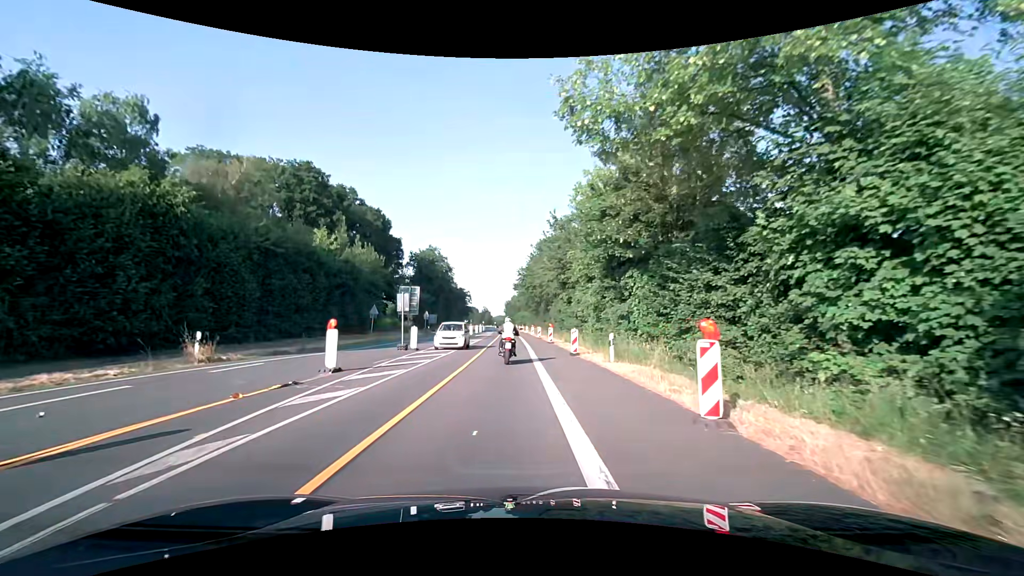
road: secondary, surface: asphalt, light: Day
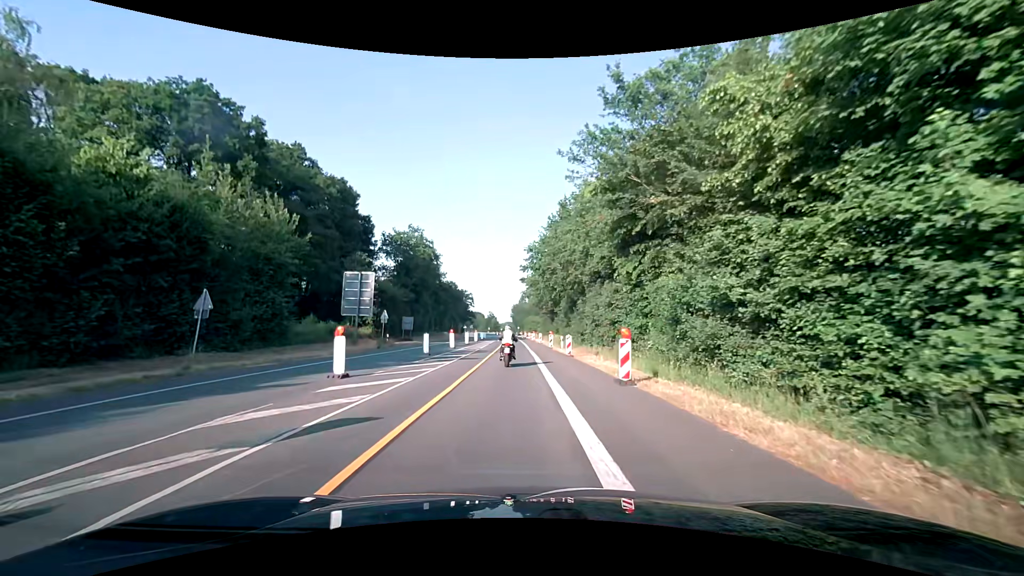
(-0.1, +24.8) m; 0°
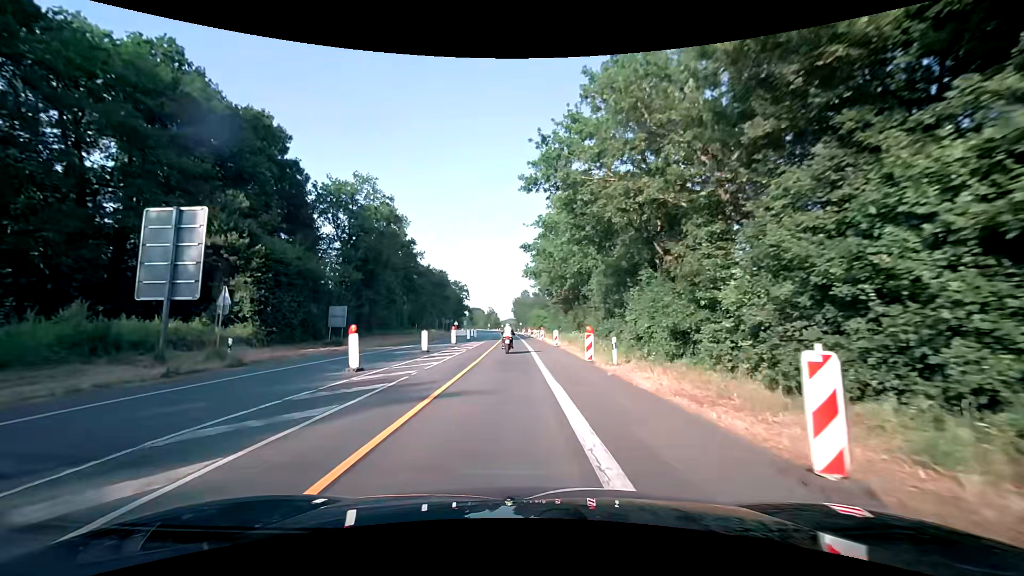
(0.0, +24.1) m; +1°
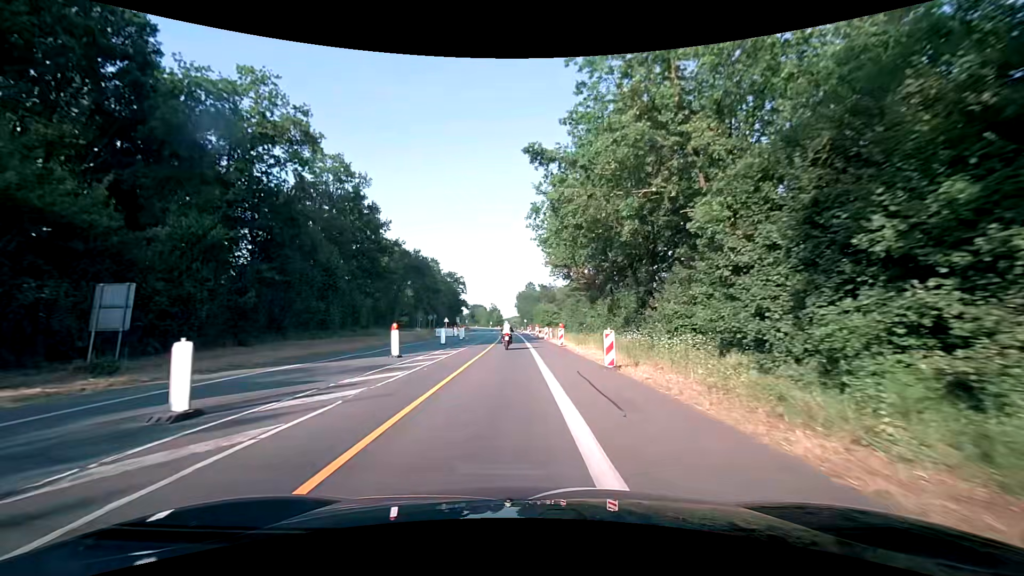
(-0.5, +20.8) m; -1°
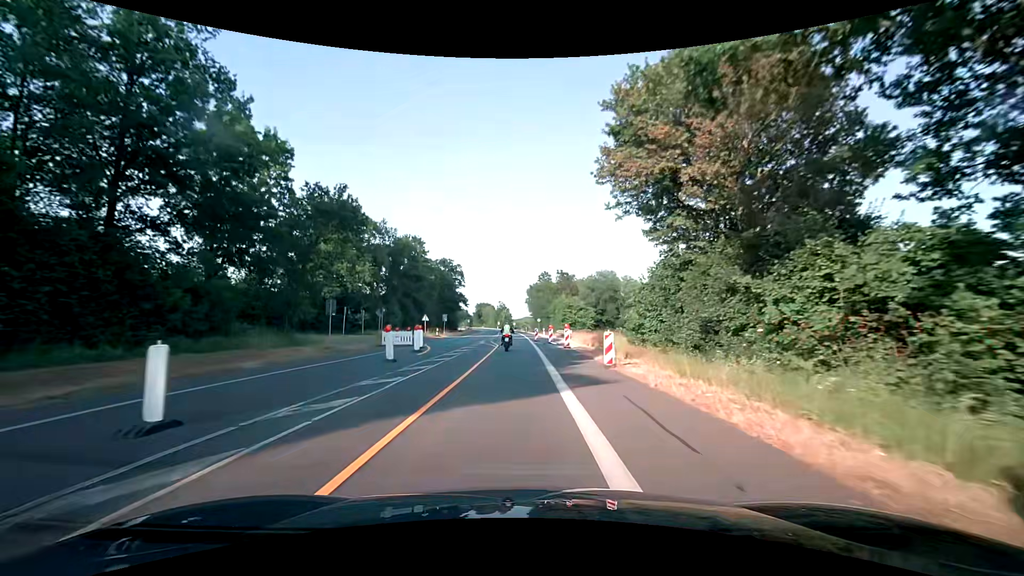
(-0.5, +29.1) m; -1°
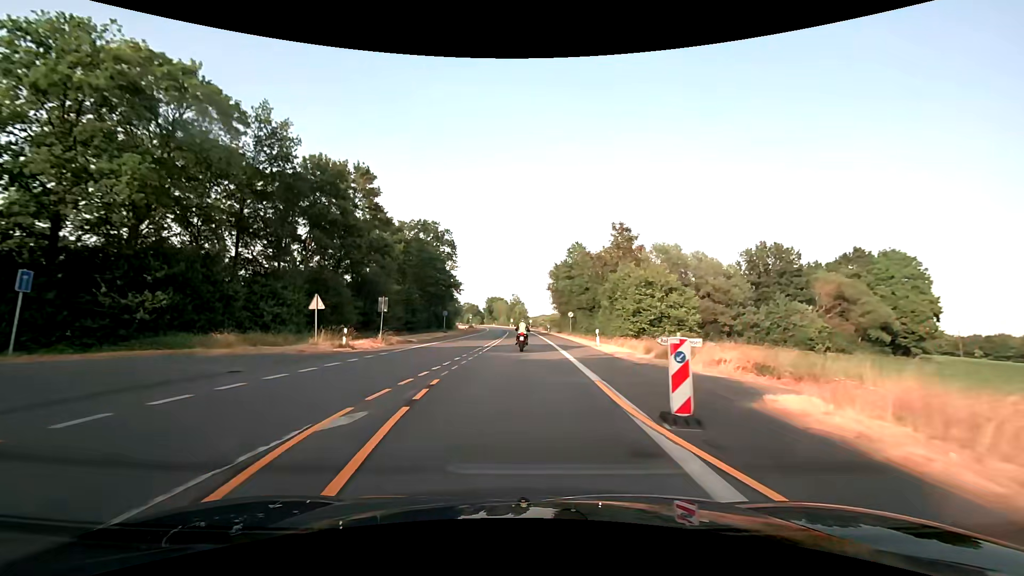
(-0.8, +38.1) m; -2°
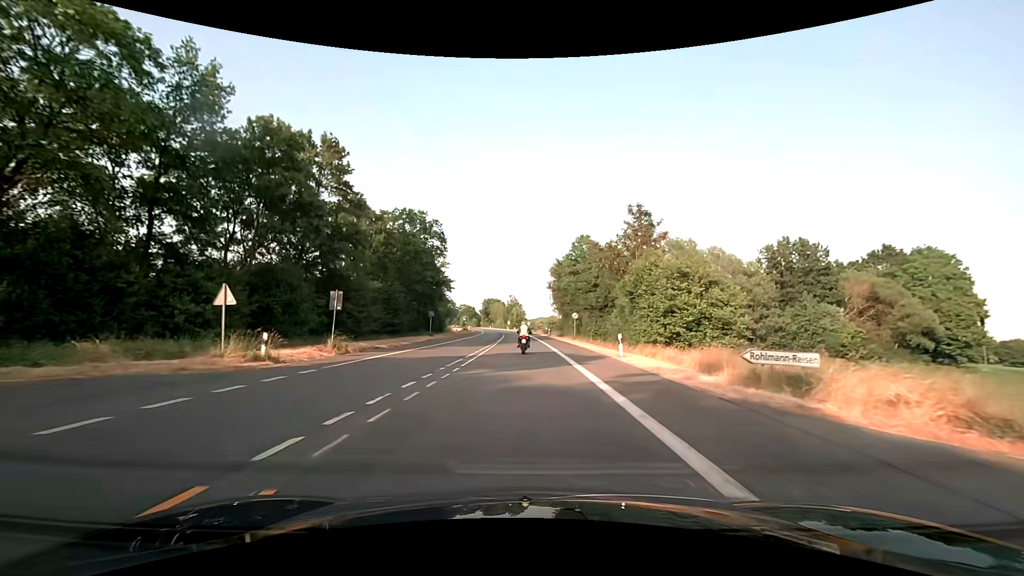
(0.0, +8.0) m; 0°
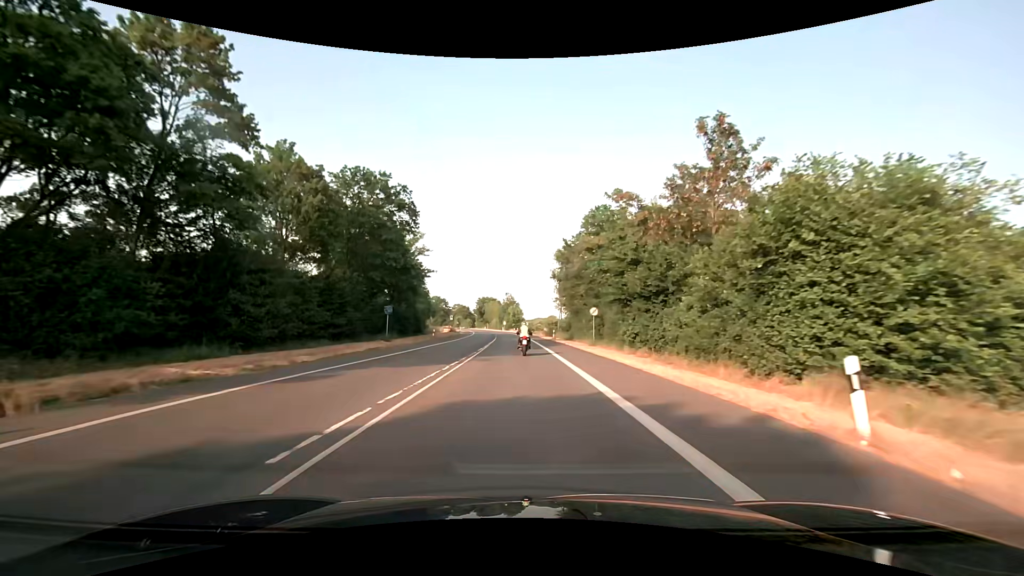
(+0.1, +16.8) m; 0°
(0, +10) (0, +20) (0, +30) (0, +40) (-1, +50) (-1, +60) (-1, +70) (-2, +80) (-2, +90) (-3, +100) m
